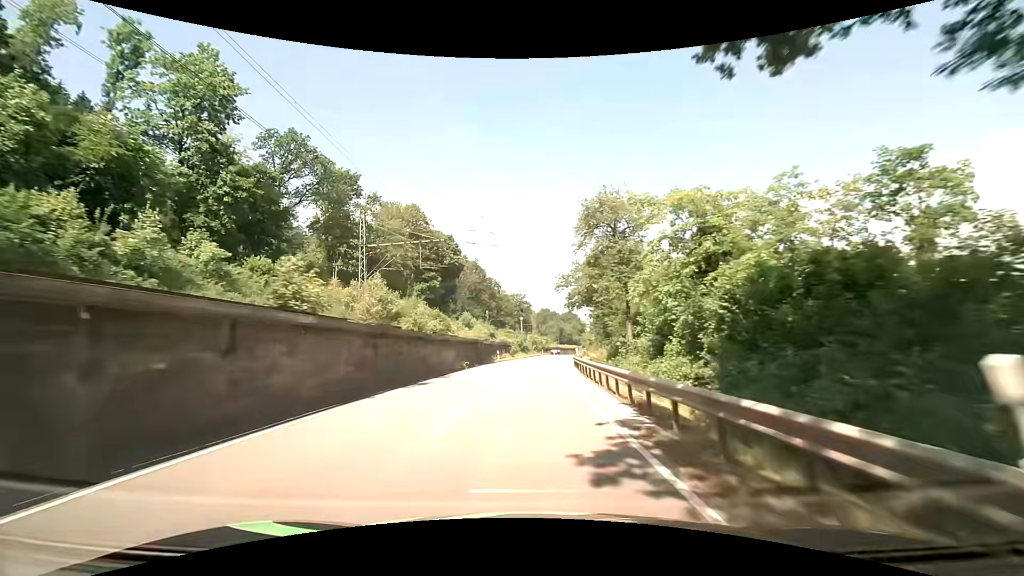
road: primary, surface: asphalt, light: Day
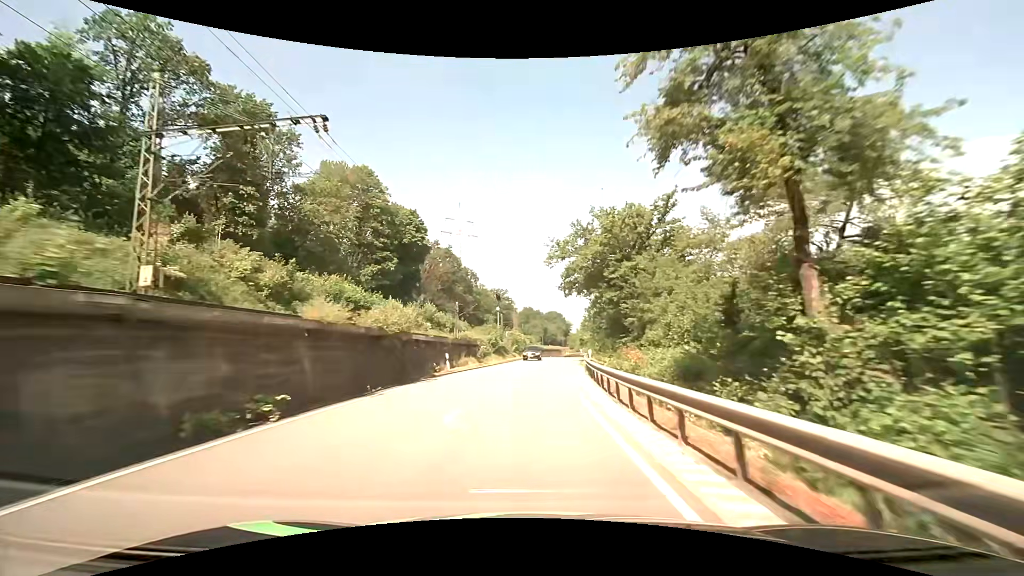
(+0.4, +23.2) m; +2°
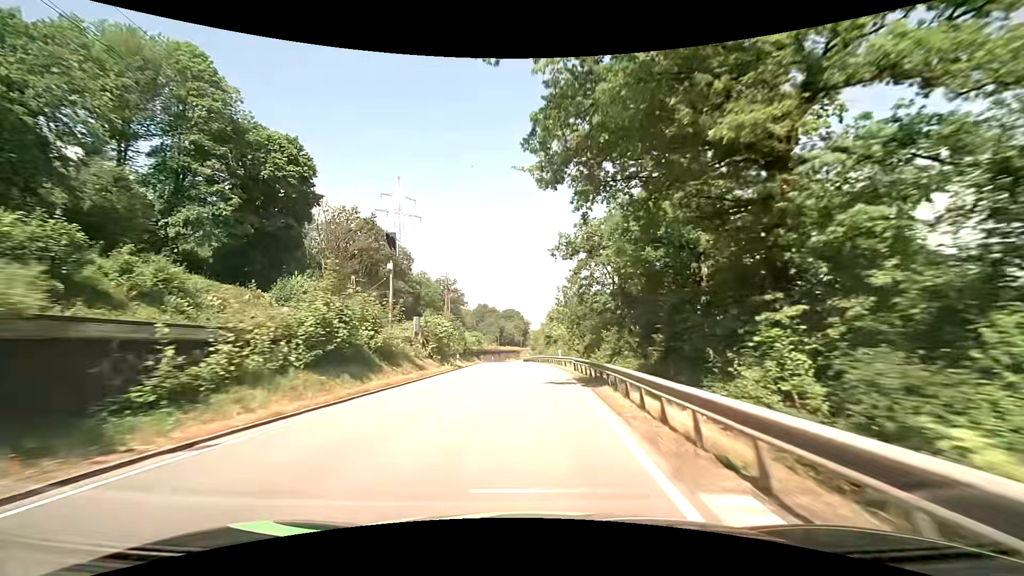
(+1.7, +34.8) m; +5°
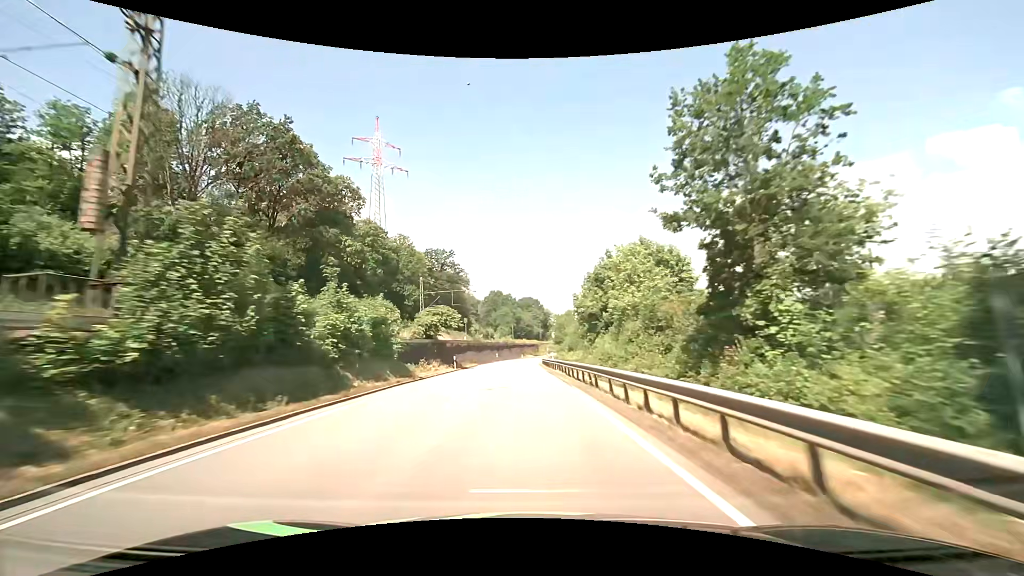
(-0.5, +46.5) m; -2°
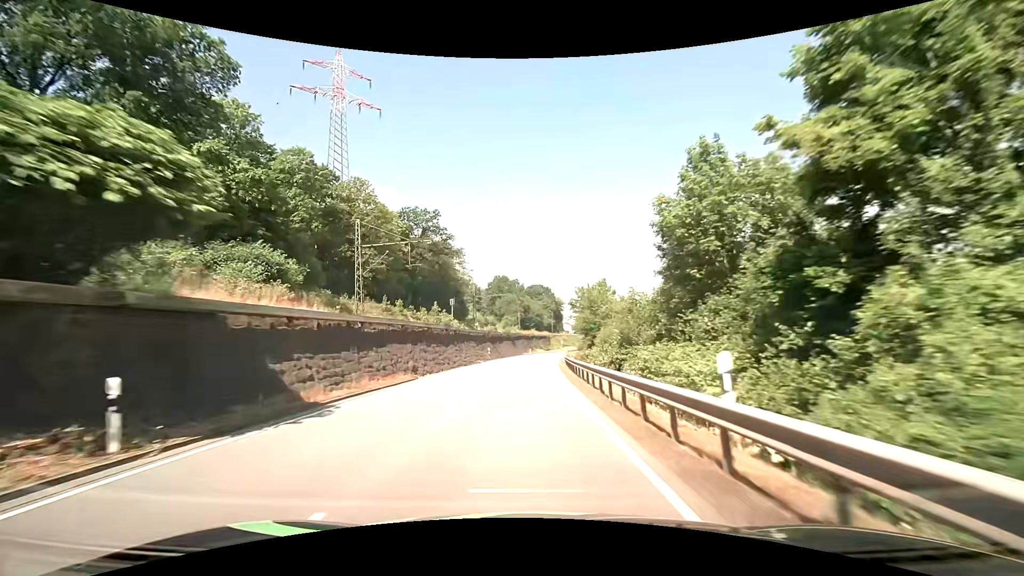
(-0.5, +35.2) m; -1°
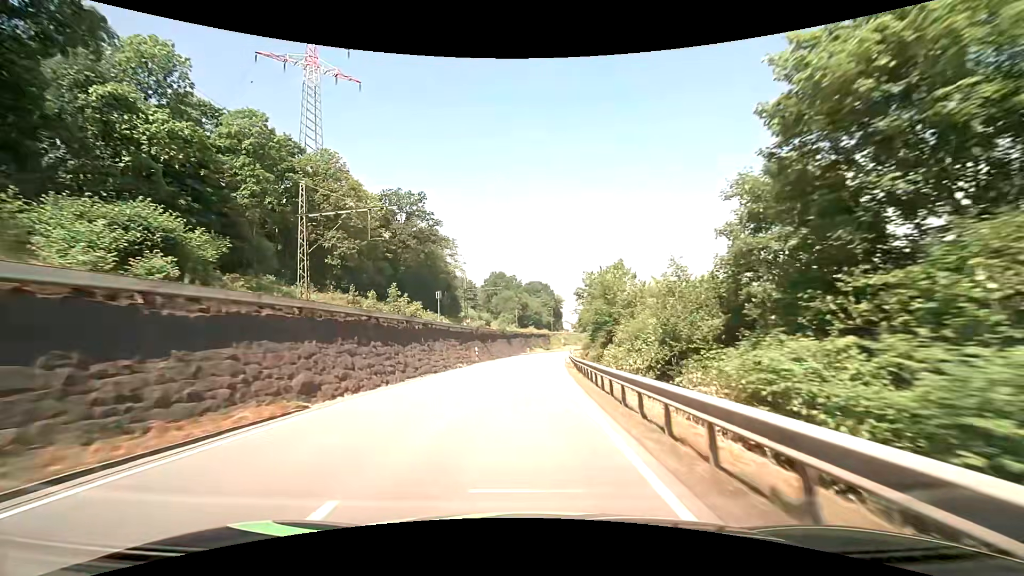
(0.0, +11.8) m; 0°
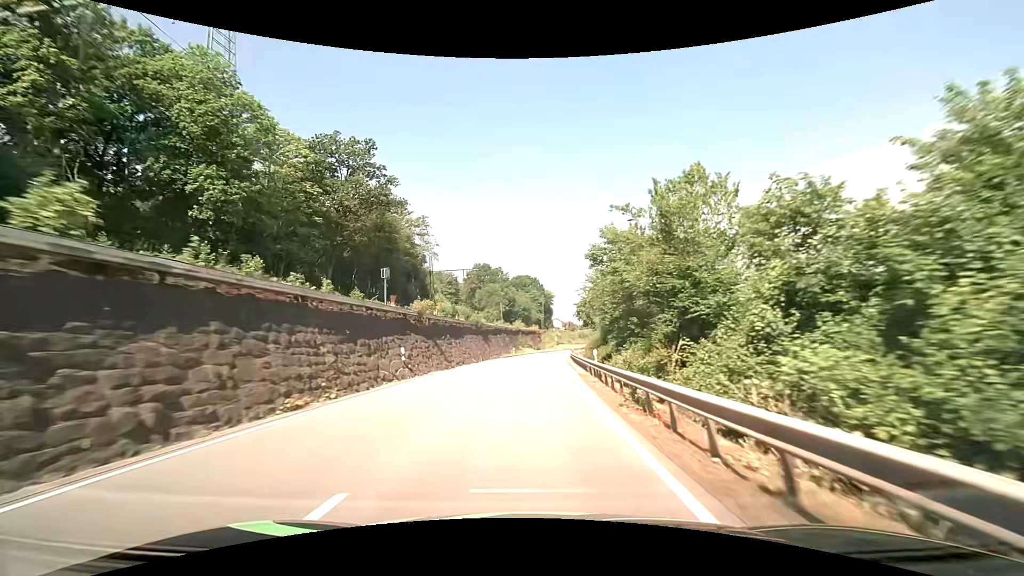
(+0.2, +23.6) m; +1°
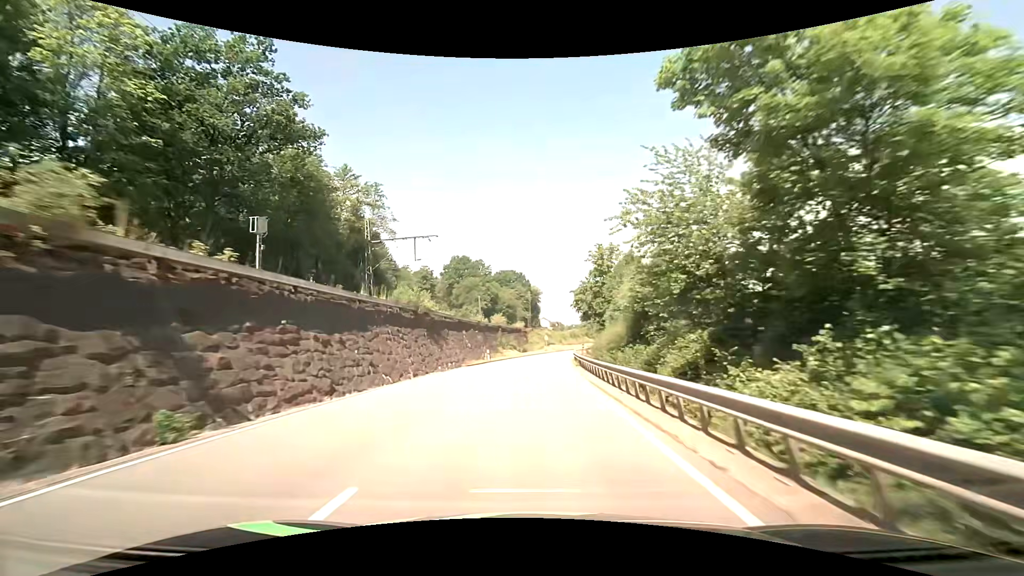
(+0.4, +23.6) m; +2°
(0, +10) (0, +20) (0, +30) (+1, +40) (+2, +50) (+3, +60) (+4, +70) (+6, +80) (+7, +90) (+9, +99) m
